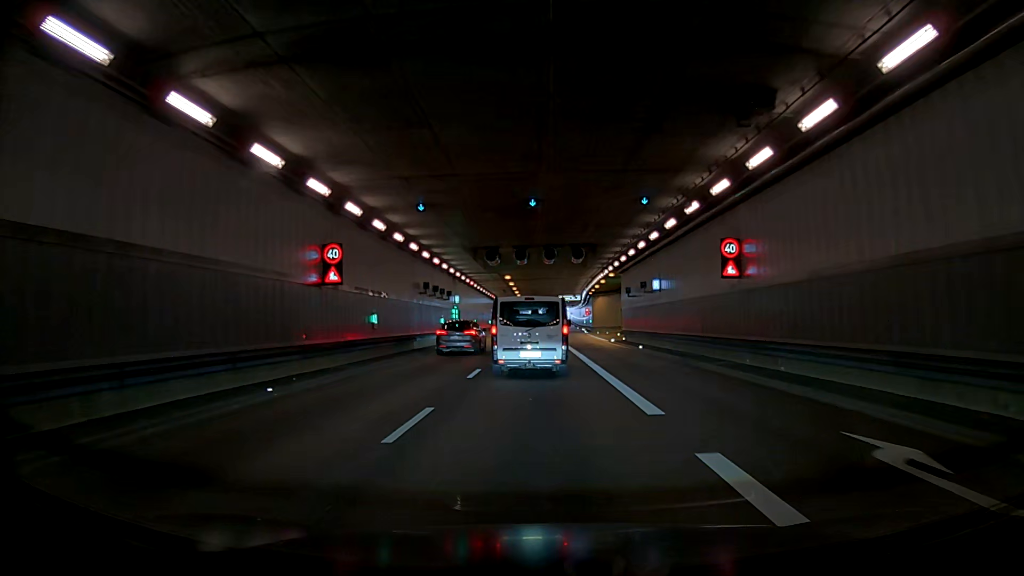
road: trunk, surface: asphalt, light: Day
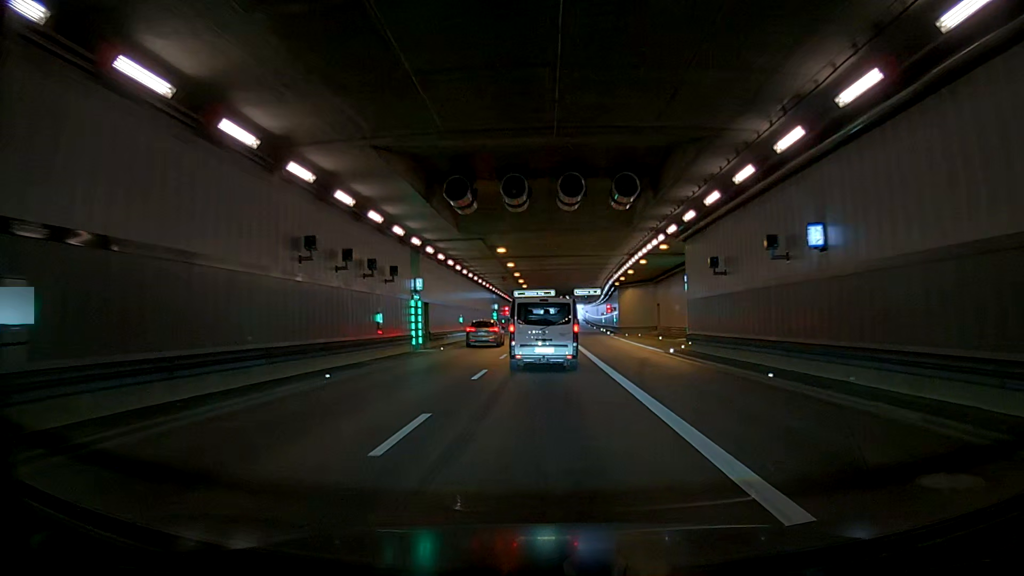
(-0.9, +19.0) m; -4°
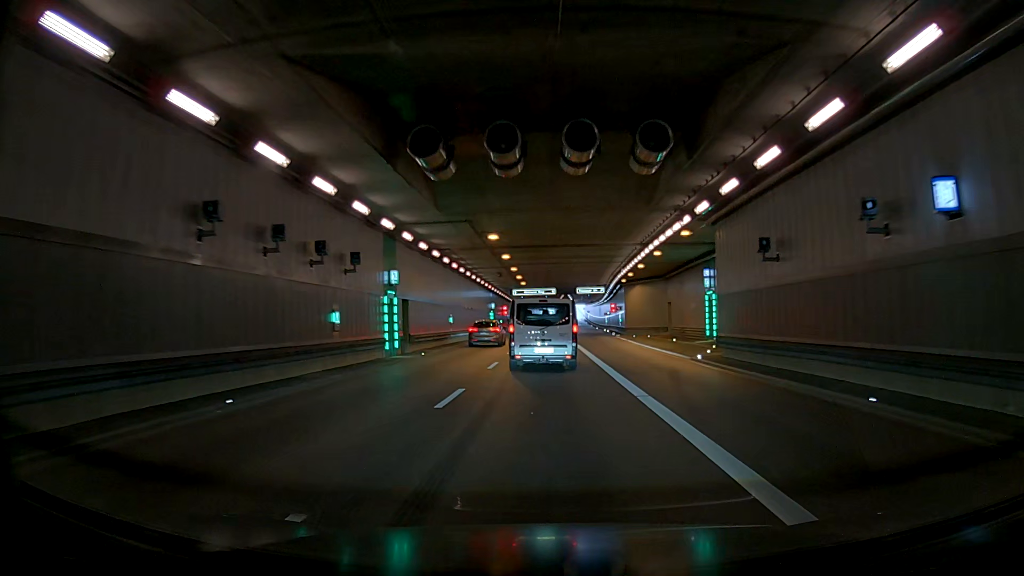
(0.0, +5.3) m; 0°
